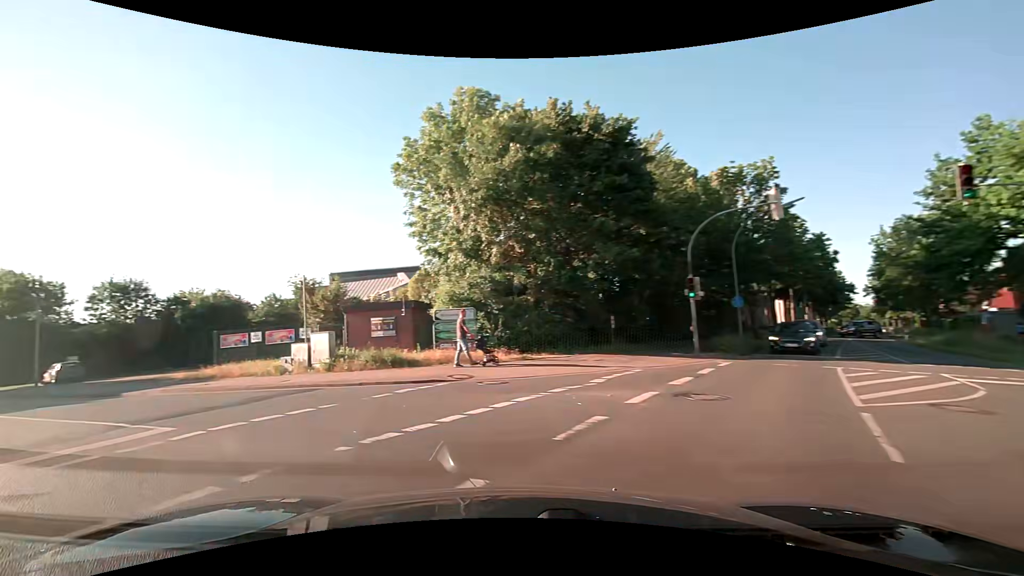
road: secondary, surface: asphalt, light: Day
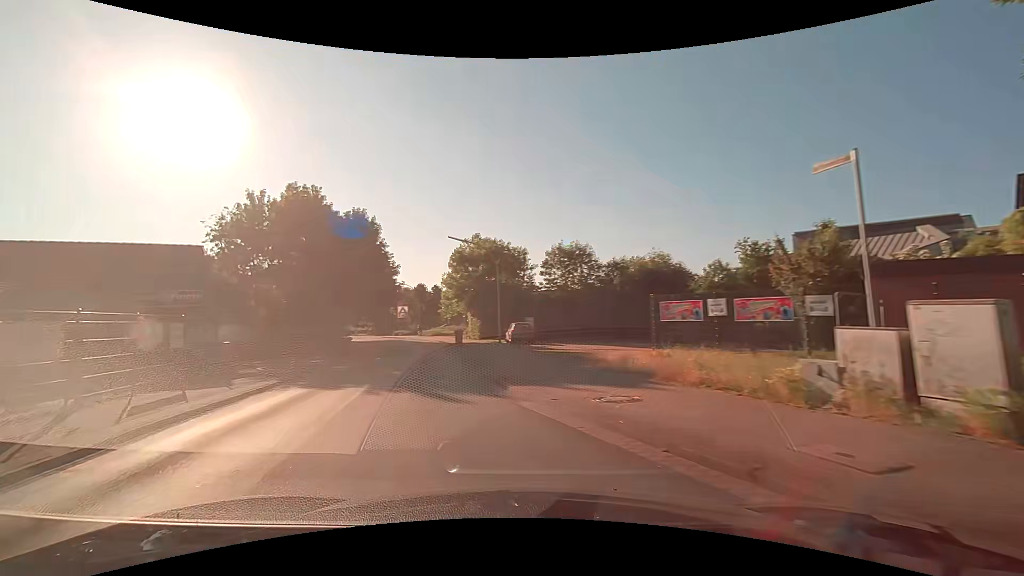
(-5.5, +11.5) m; -47°
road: residential
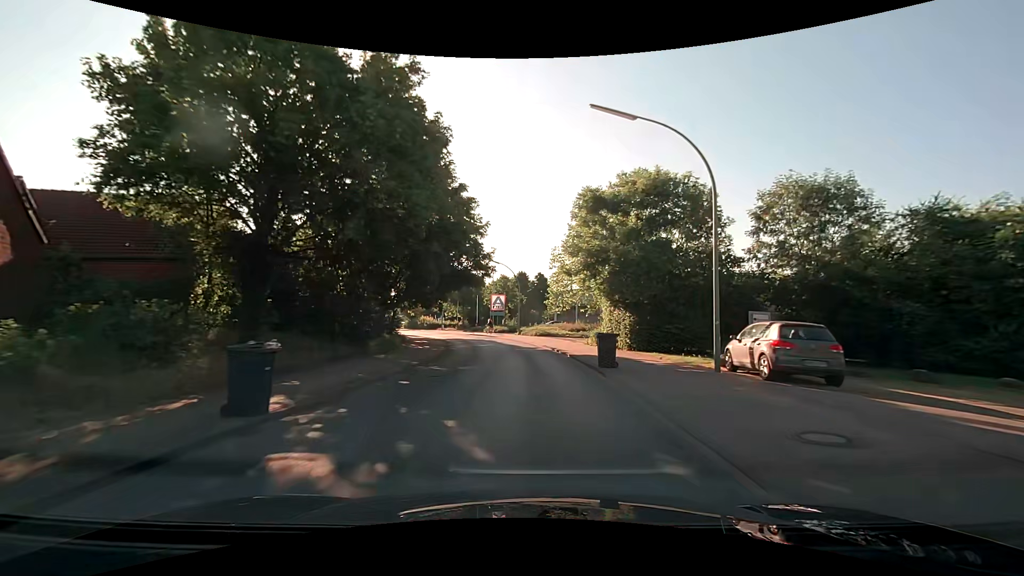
(-4.5, +21.7) m; -13°
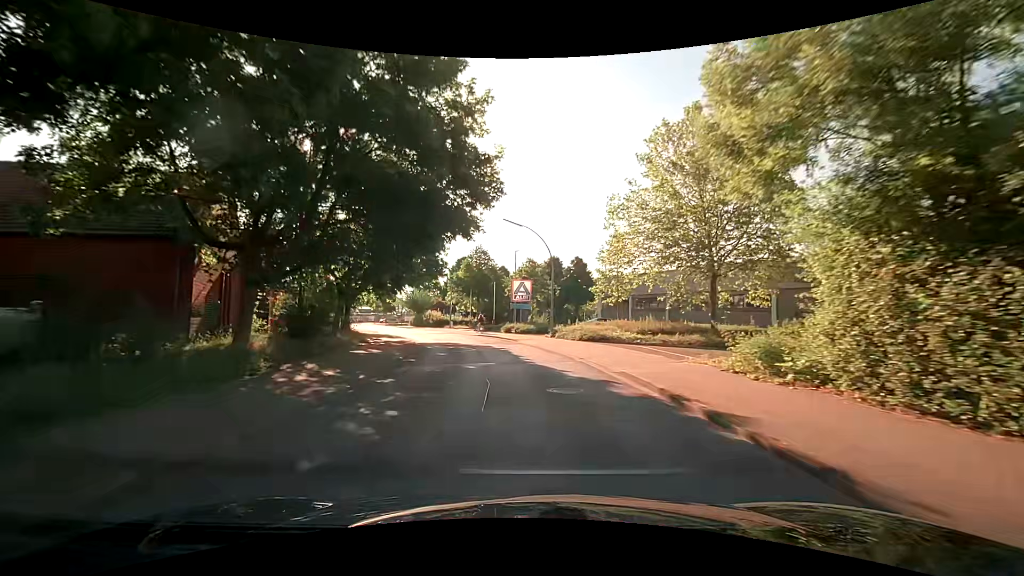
(-0.1, +19.6) m; -3°
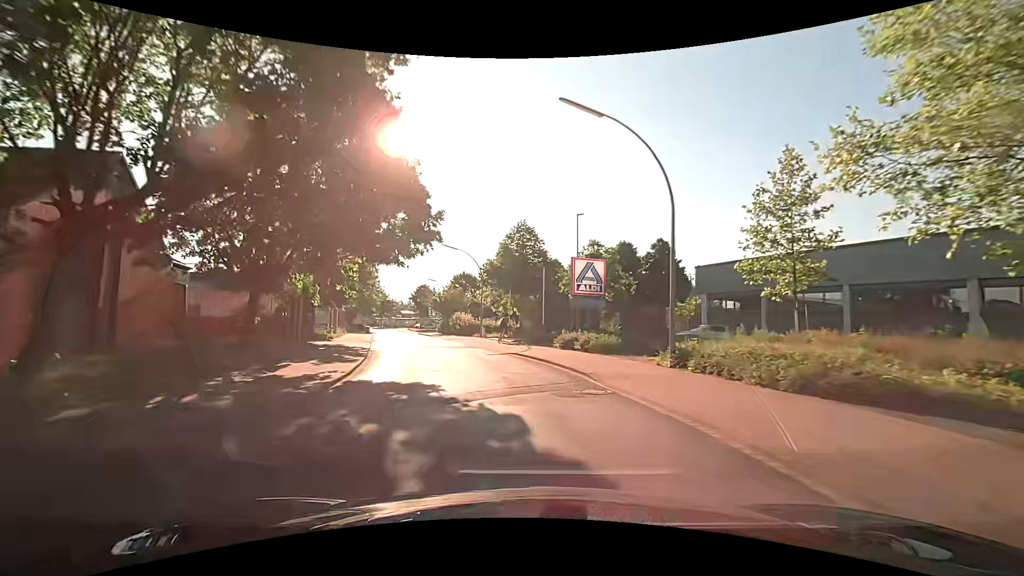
(-0.7, +19.2) m; -6°
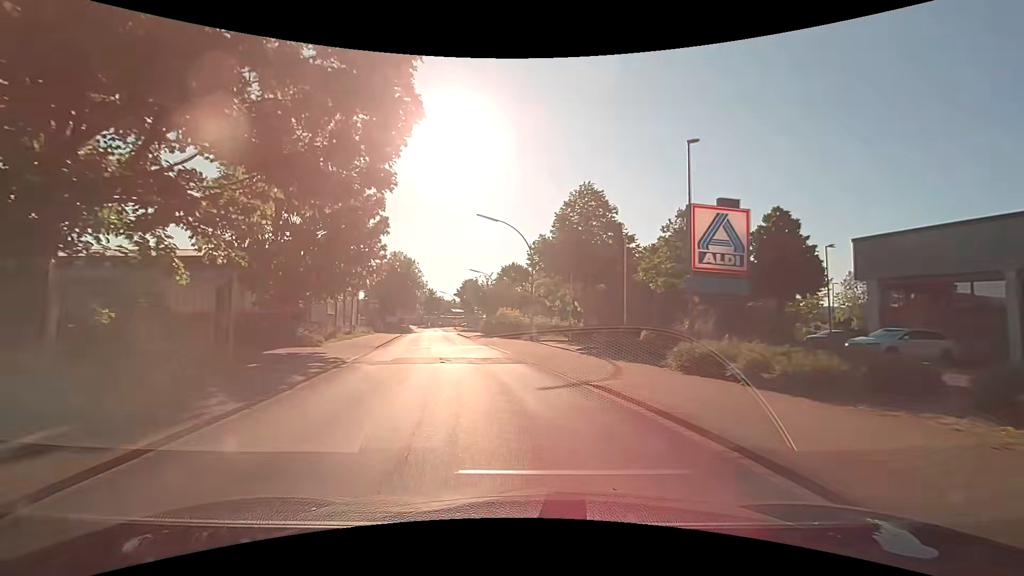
(-0.6, +11.9) m; -6°
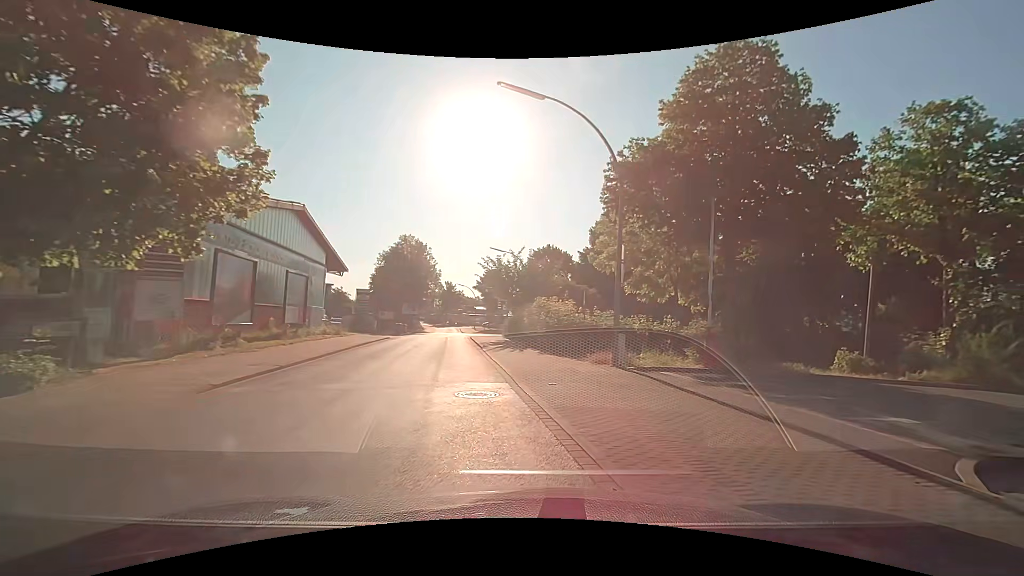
(-1.3, +17.6) m; -3°
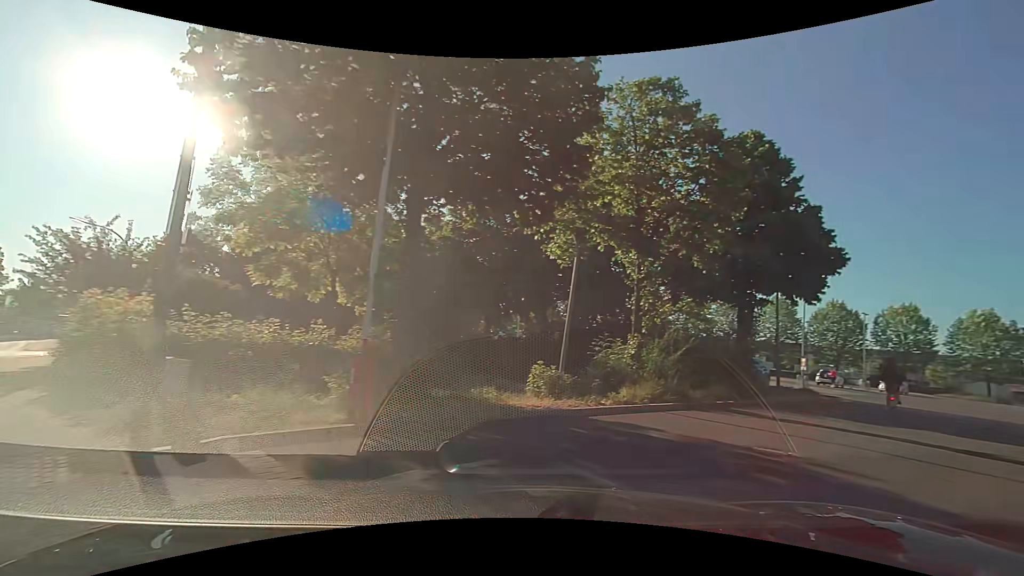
(+1.7, +7.1) m; +34°
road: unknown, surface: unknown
